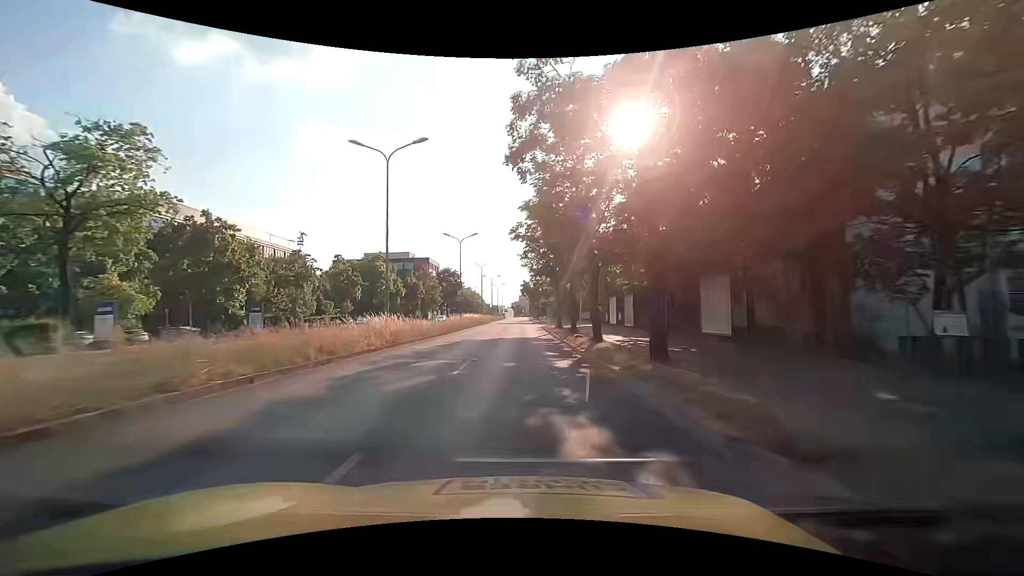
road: primary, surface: asphalt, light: Day
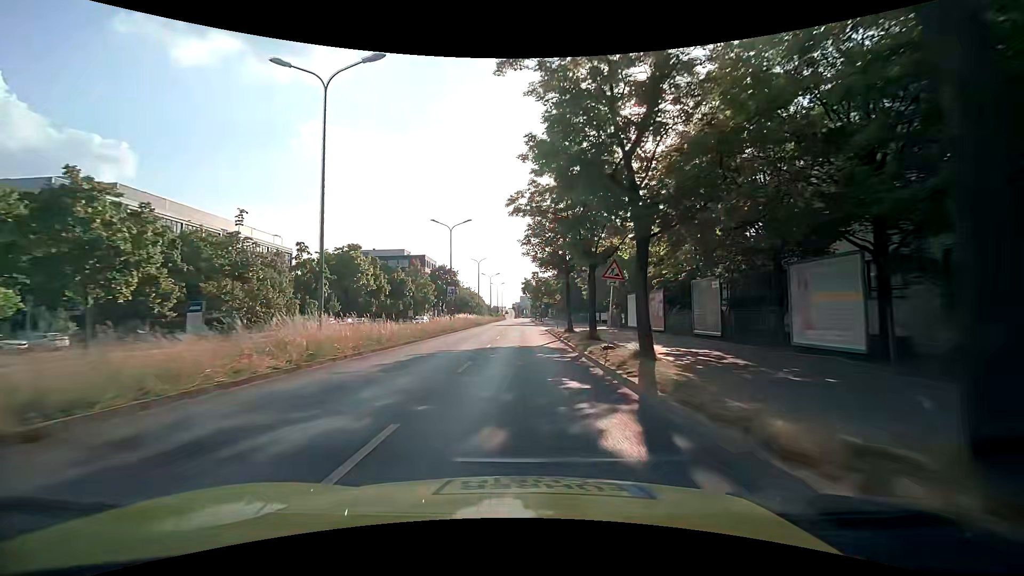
(-0.1, +8.6) m; 0°
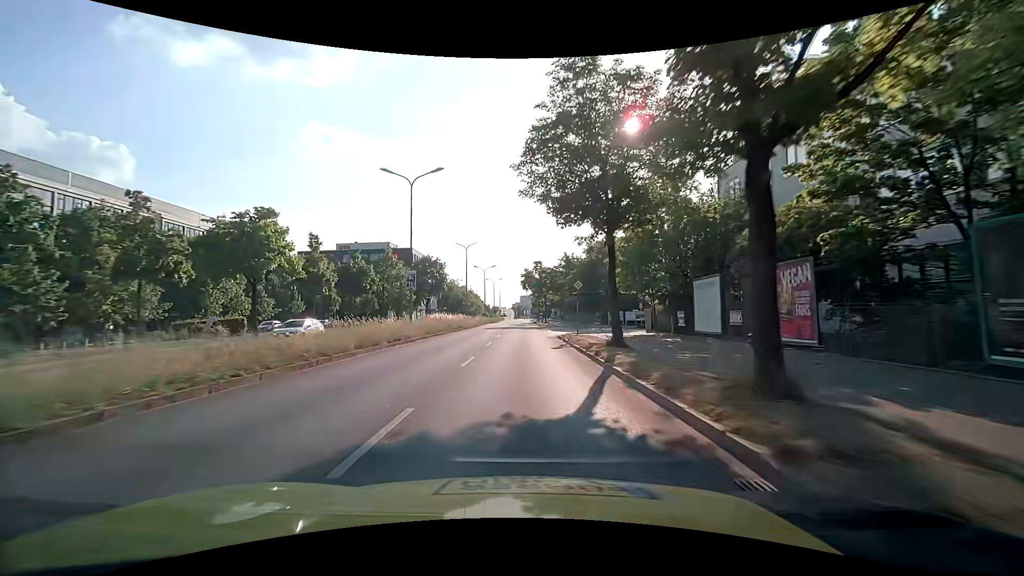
(0.0, +17.2) m; 0°
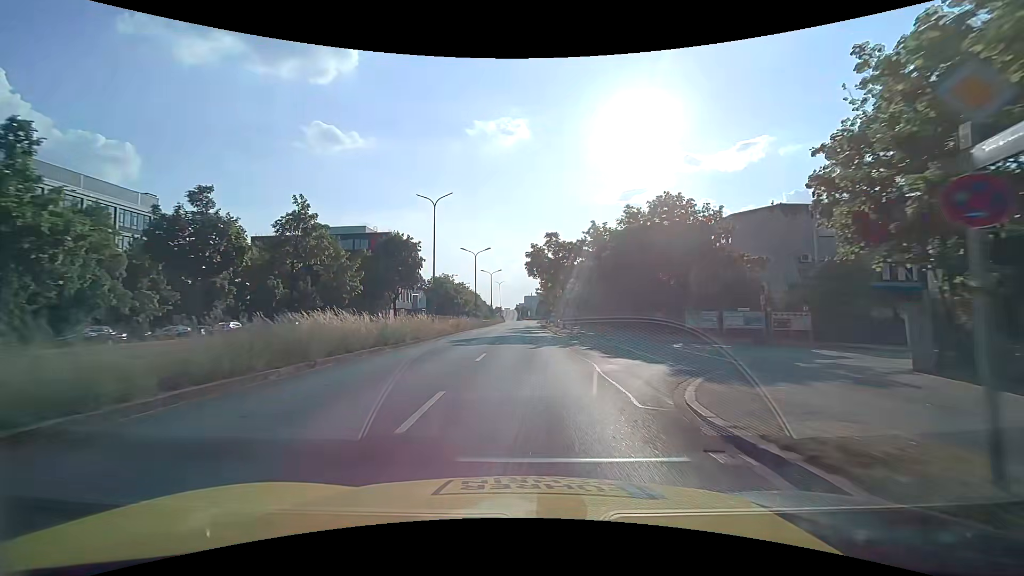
(0.0, +25.4) m; 0°
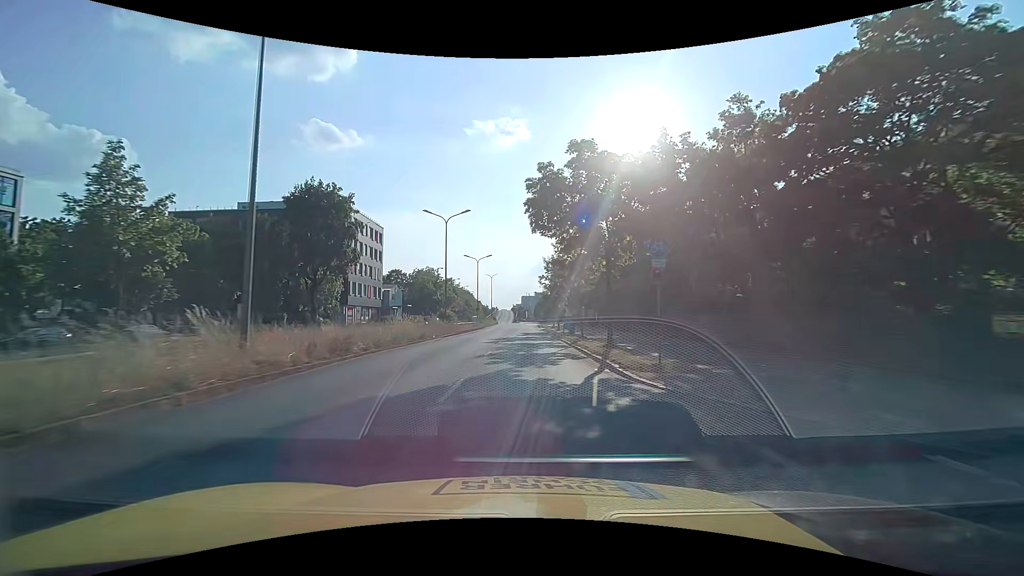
(-0.1, +24.9) m; 0°
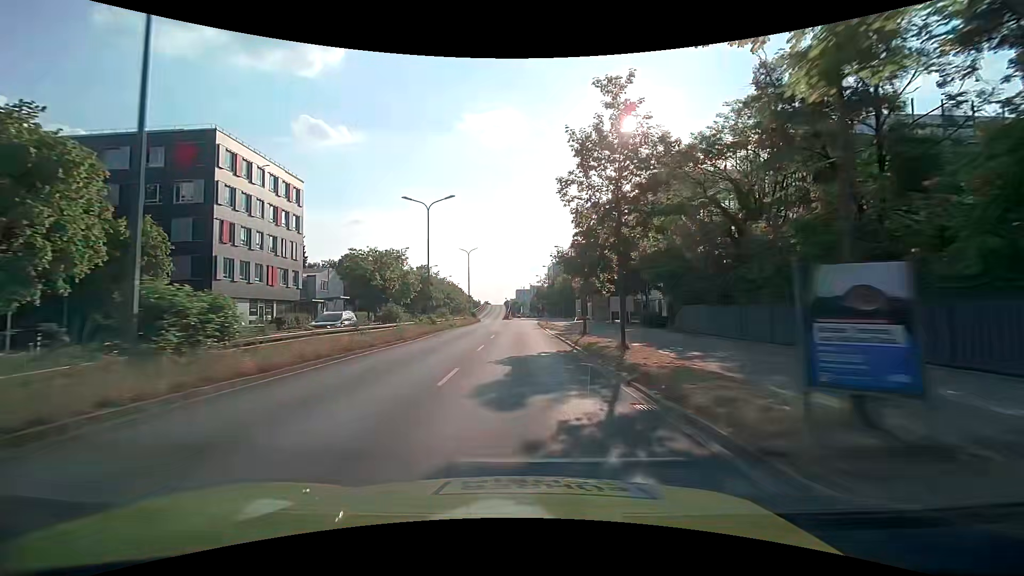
(+0.2, +34.4) m; 0°
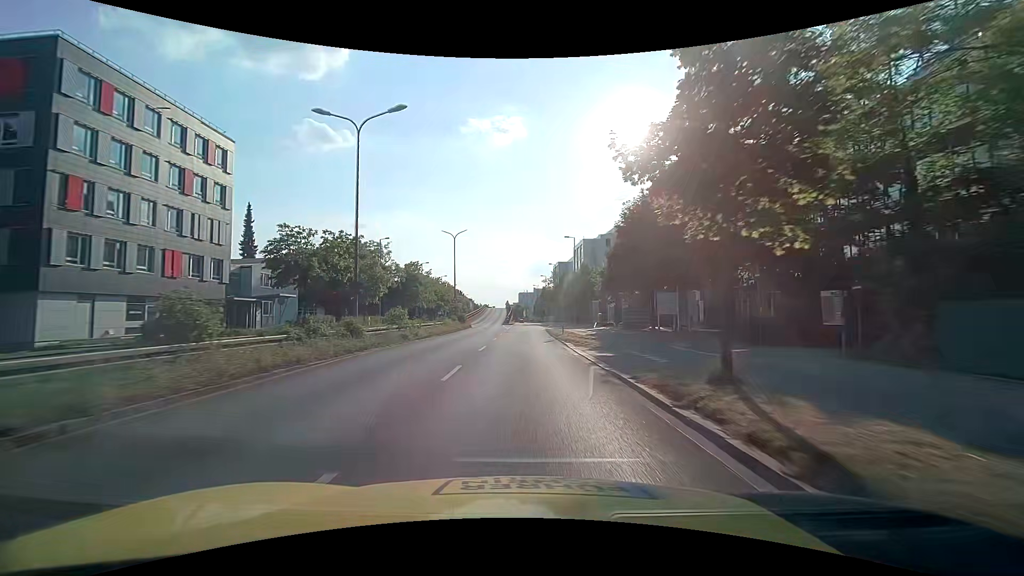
(0.0, +17.4) m; -1°
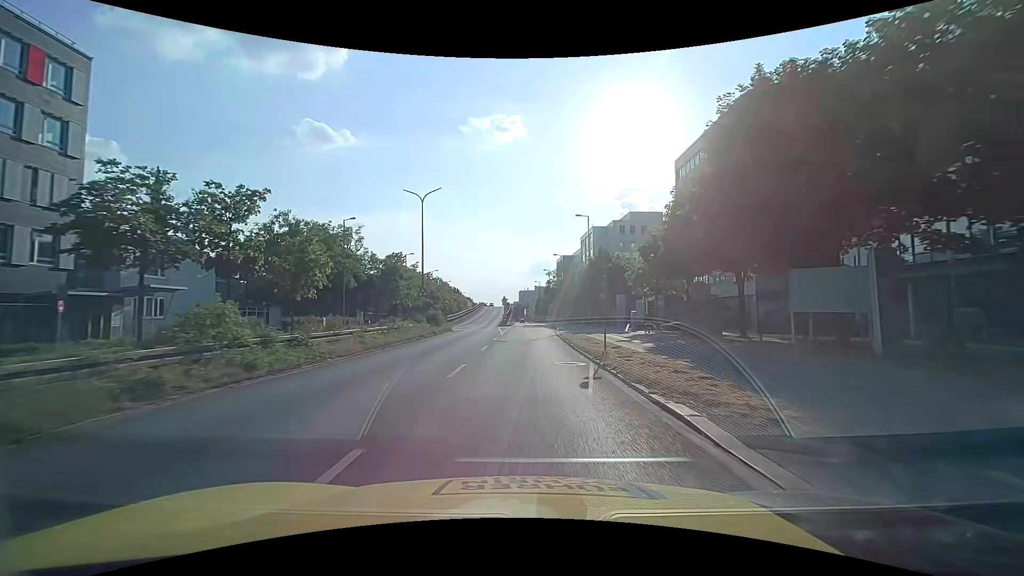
(+0.1, +17.3) m; +1°
(0, +10) (0, +20) (0, +30) (0, +40) (0, +50) (0, +60) (0, +70) (0, +80) (0, +90) (0, +100) m
